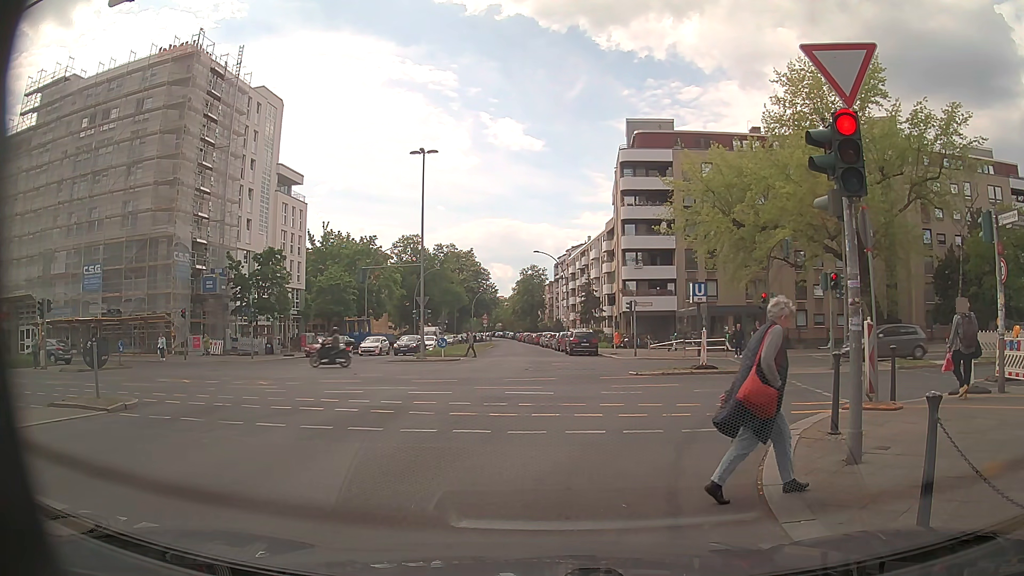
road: tertiary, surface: asphalt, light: Day
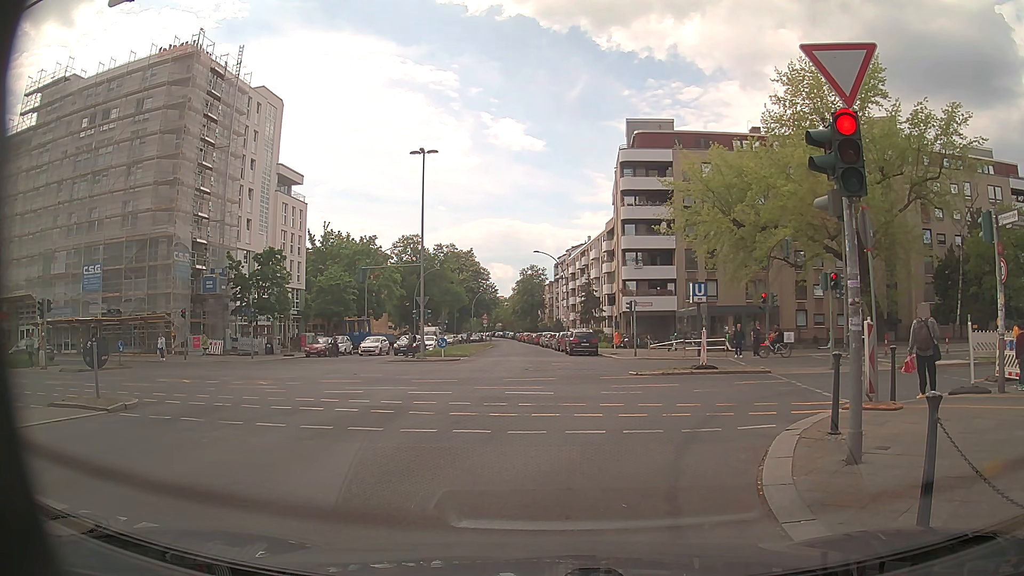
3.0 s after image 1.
(0.0, 0.0) m; 0°
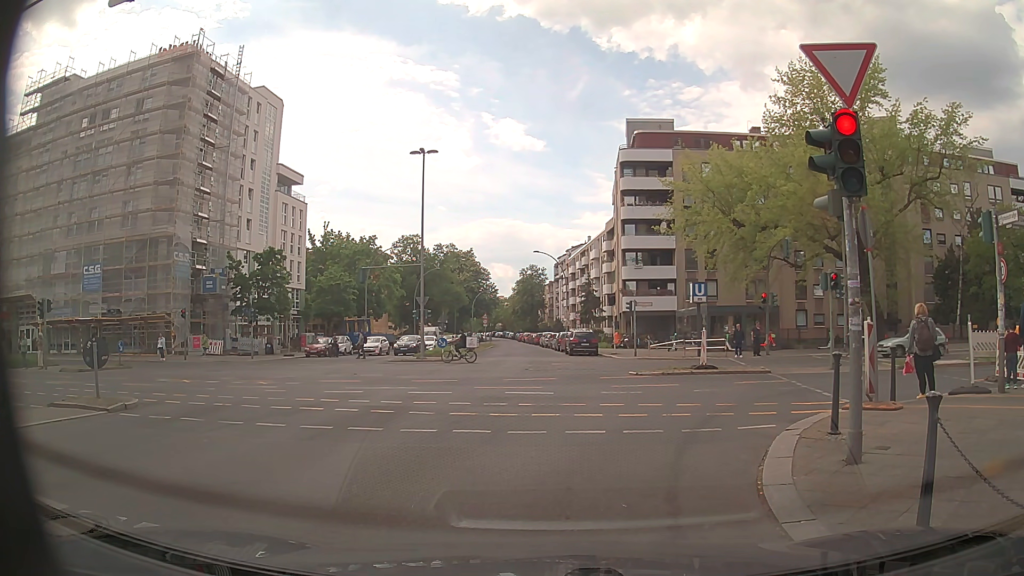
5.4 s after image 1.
(0.0, 0.0) m; 0°
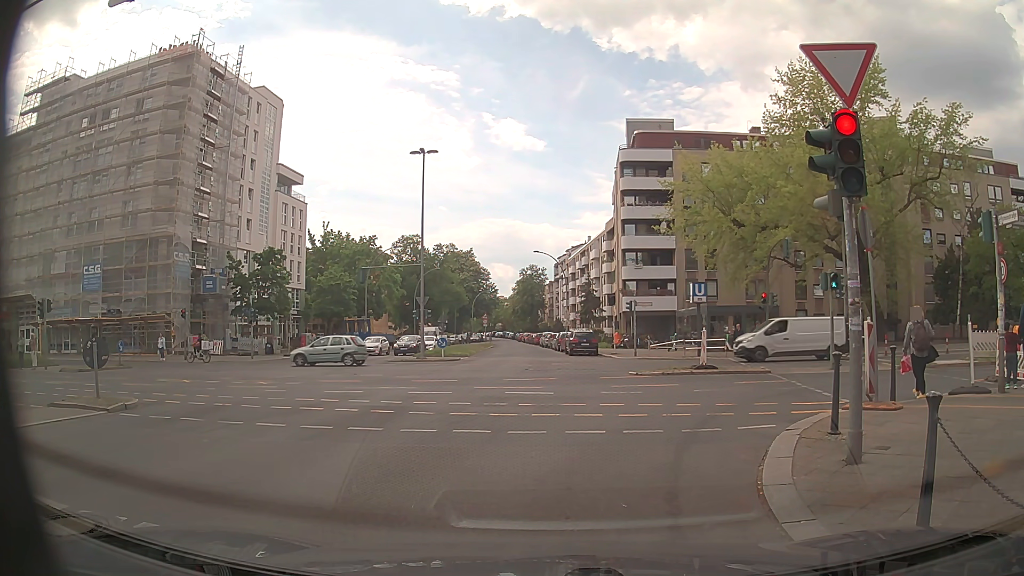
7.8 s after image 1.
(0.0, 0.0) m; 0°
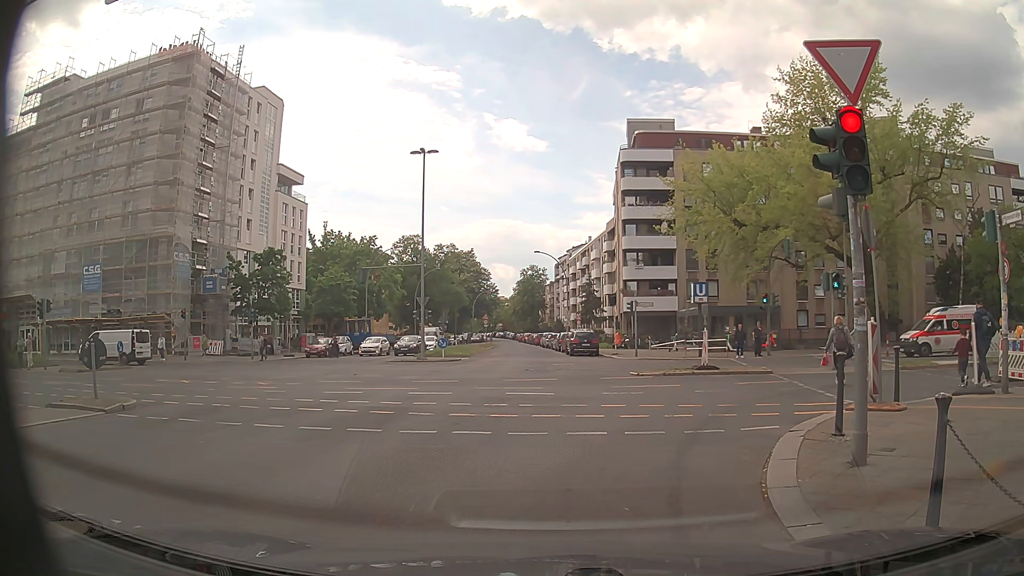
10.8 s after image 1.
(0.0, +0.1) m; 0°
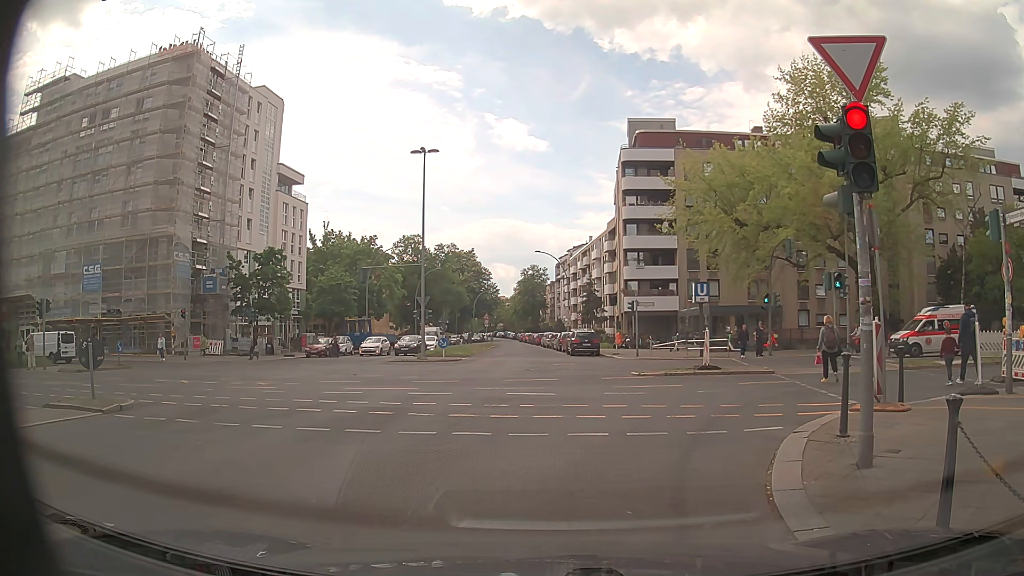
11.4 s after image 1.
(0.0, +0.1) m; 0°
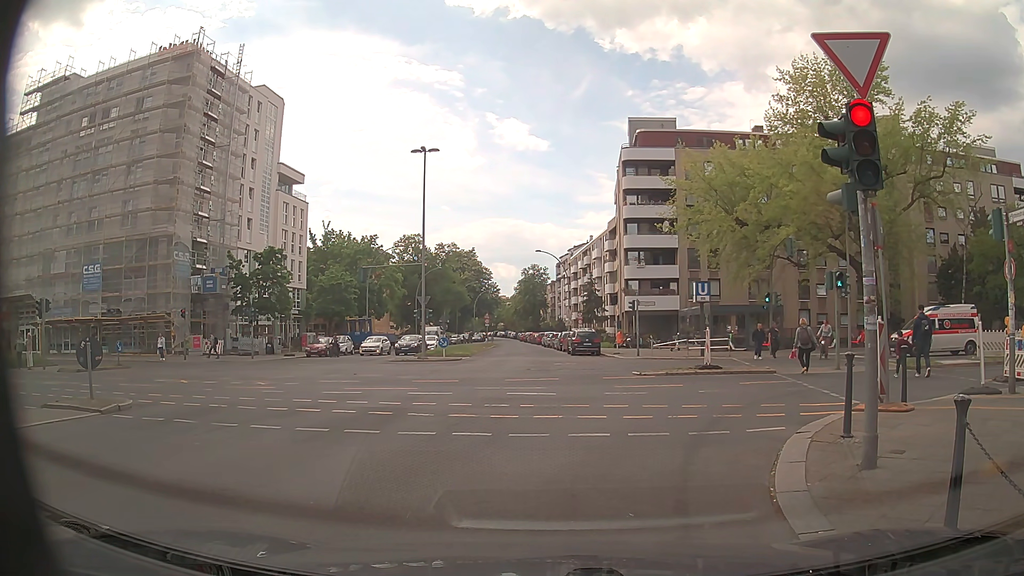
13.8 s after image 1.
(0.0, +0.1) m; 0°
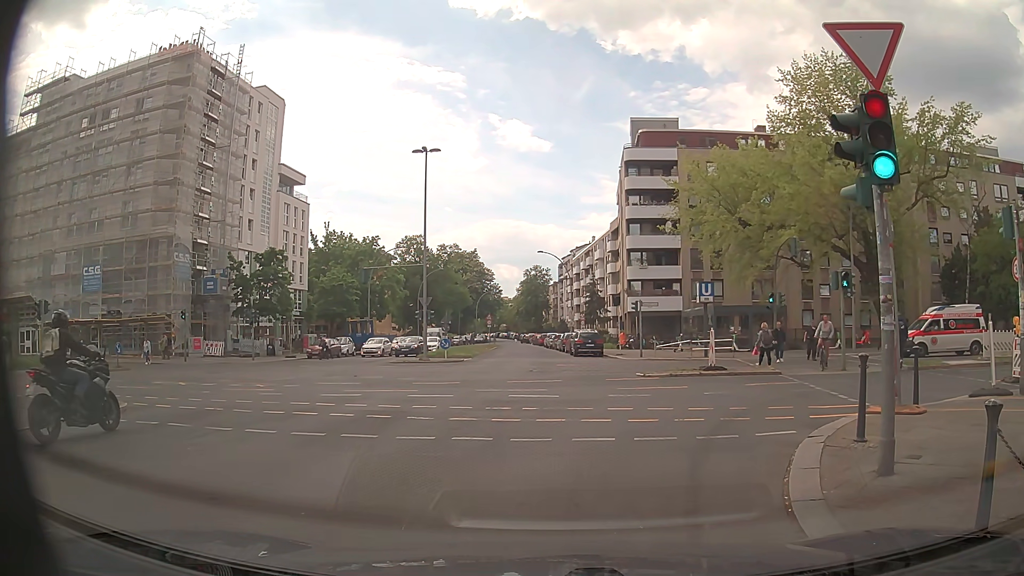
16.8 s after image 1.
(0.0, +0.3) m; 0°
